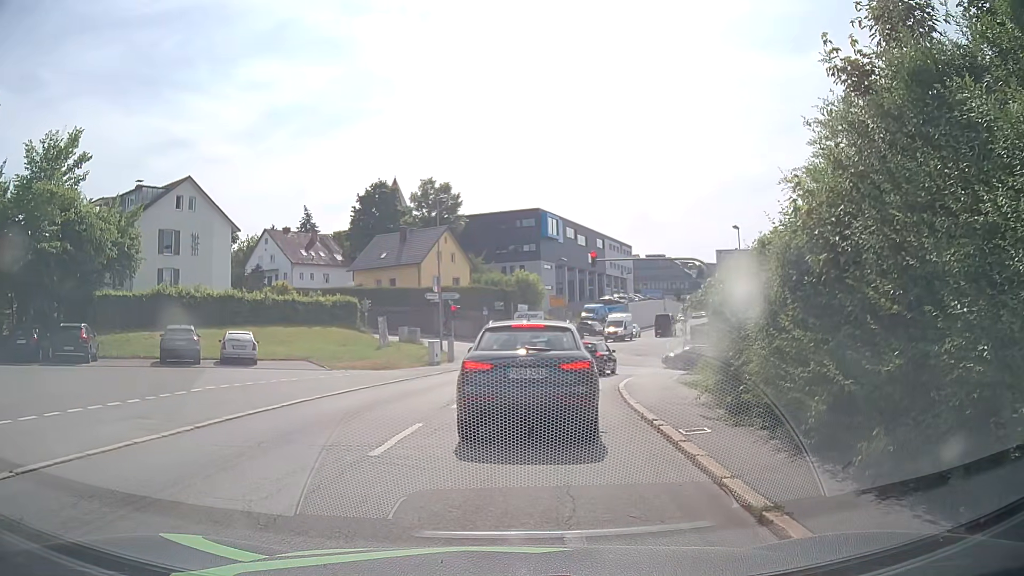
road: residential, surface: asphalt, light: Day
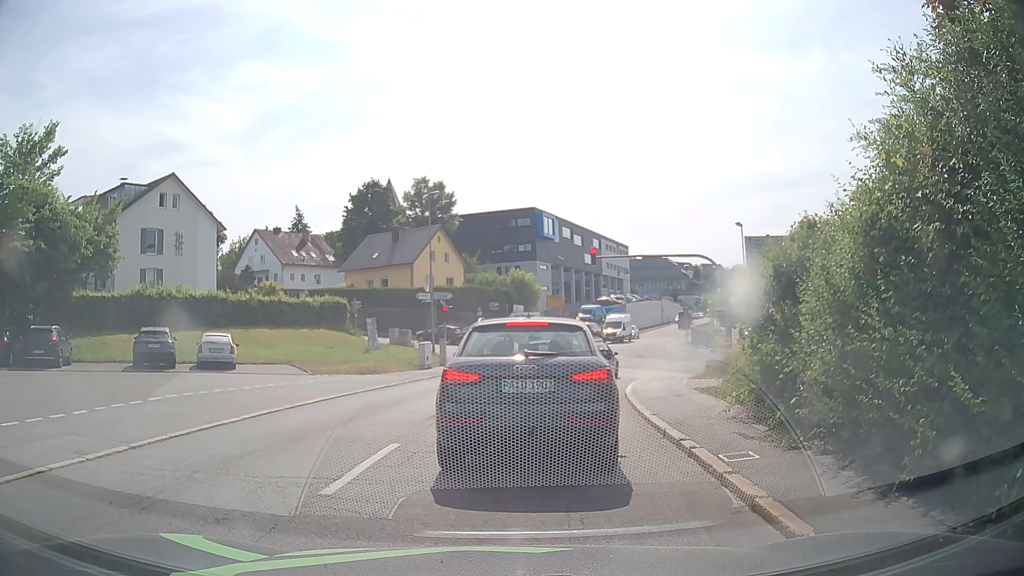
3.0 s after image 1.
(0.0, +1.8) m; -1°
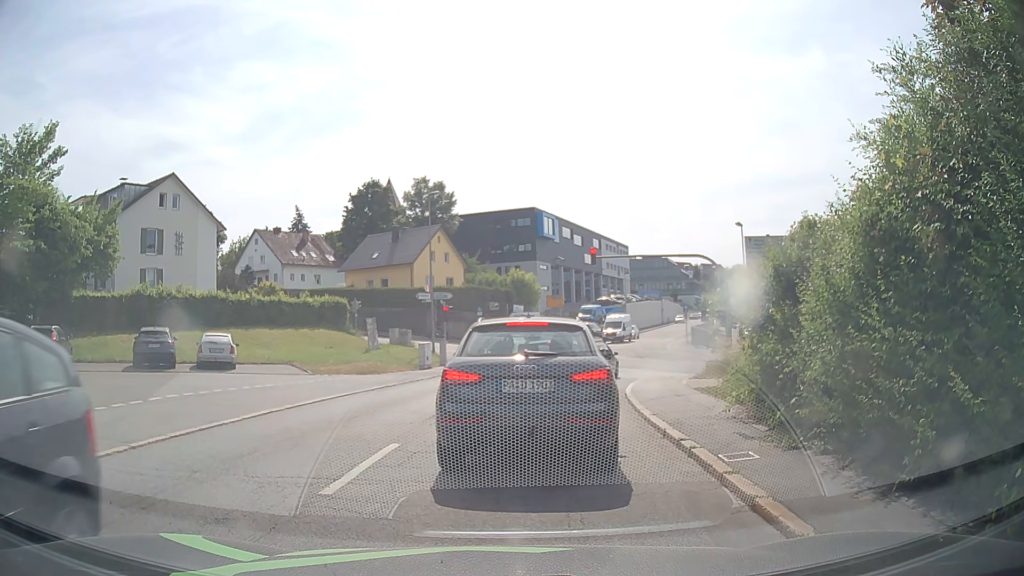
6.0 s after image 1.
(0.0, 0.0) m; 0°
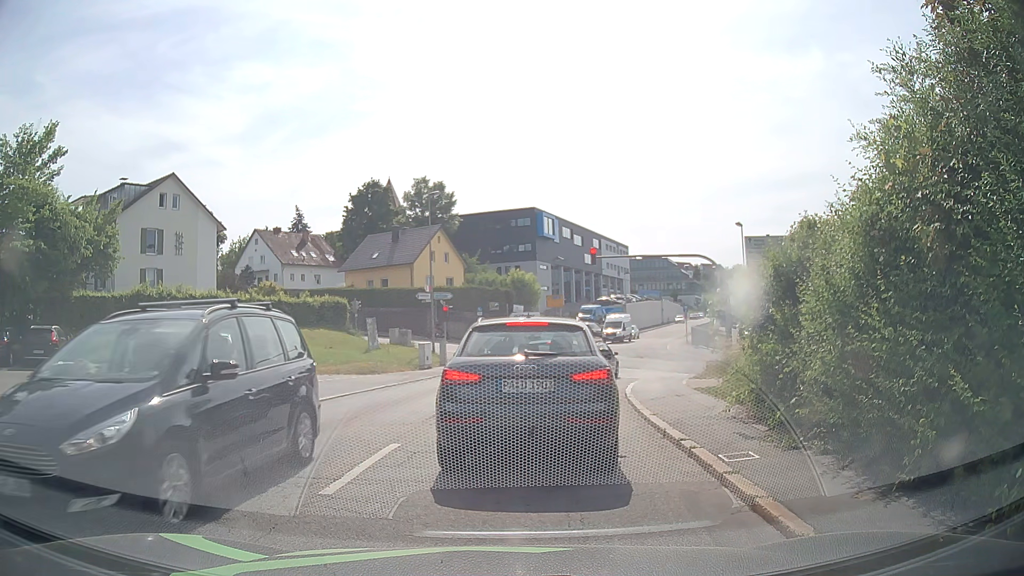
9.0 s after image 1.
(0.0, 0.0) m; 0°
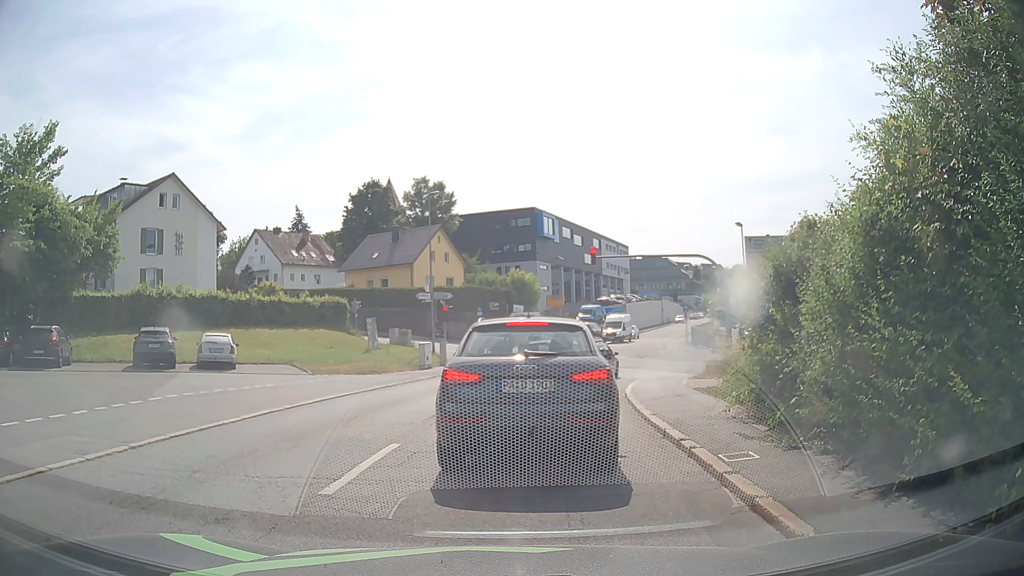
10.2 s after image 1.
(0.0, 0.0) m; 0°
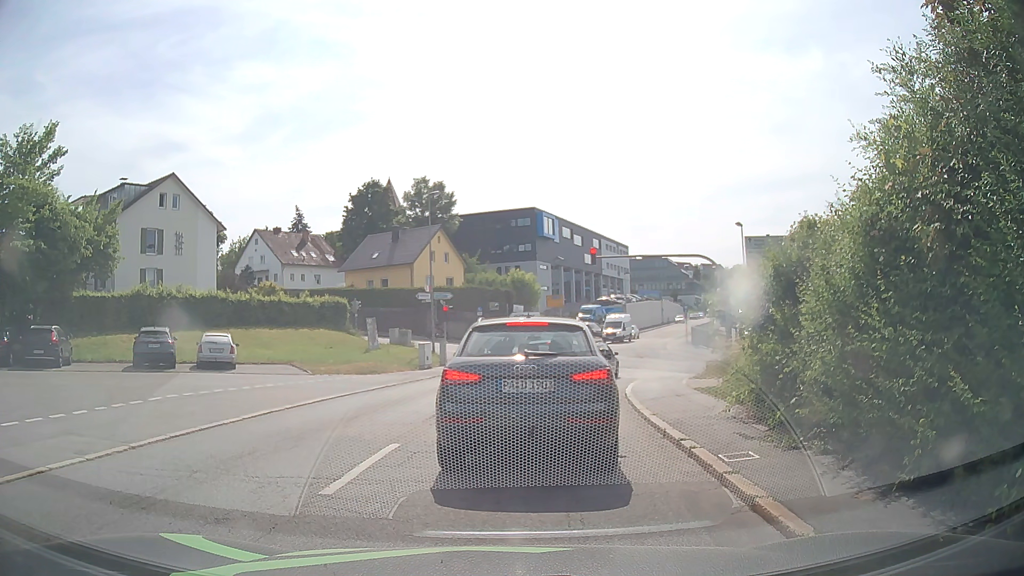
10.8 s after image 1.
(0.0, 0.0) m; 0°
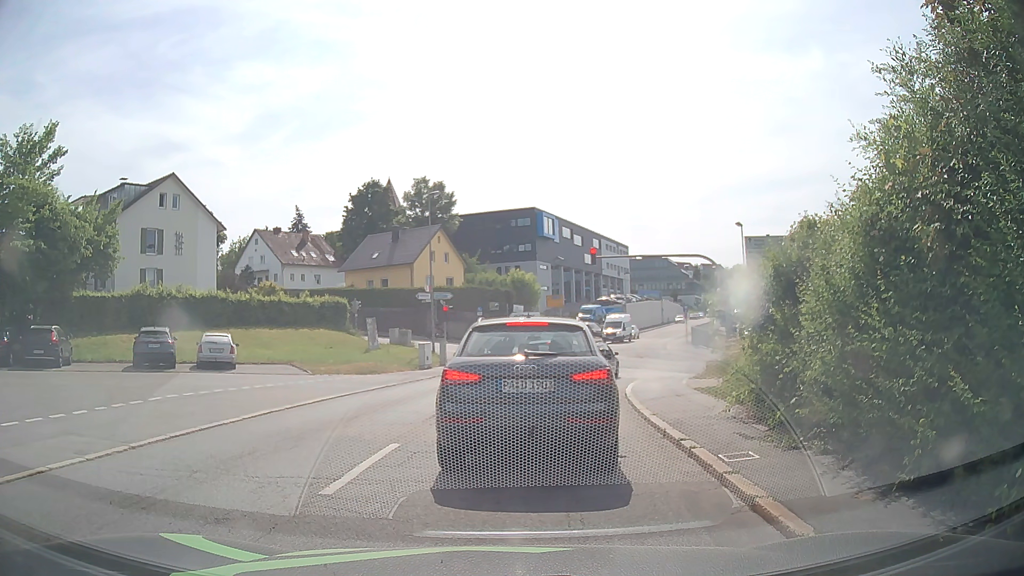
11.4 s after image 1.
(0.0, 0.0) m; 0°
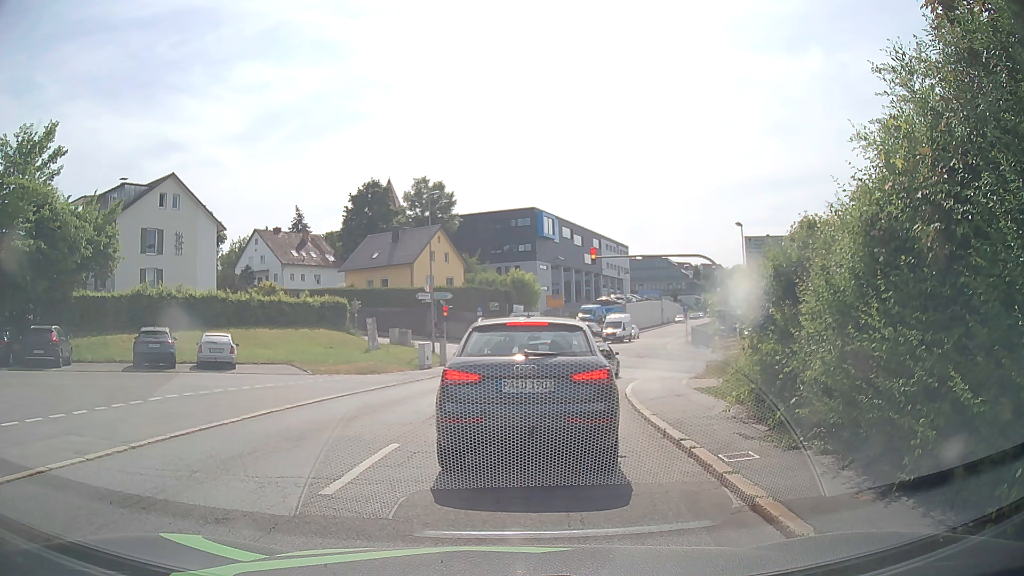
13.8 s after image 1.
(0.0, 0.0) m; 0°
